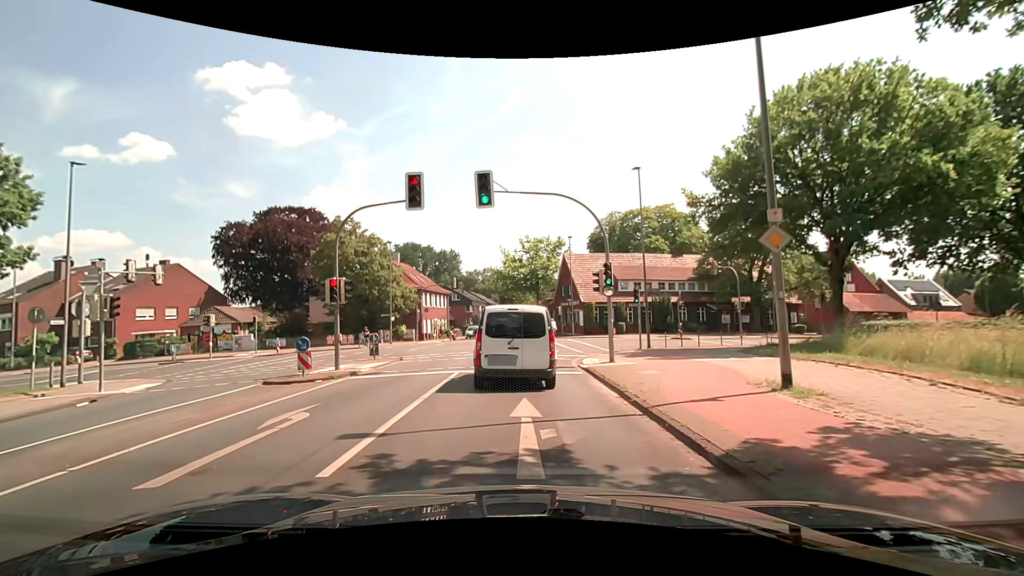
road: secondary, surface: asphalt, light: Day
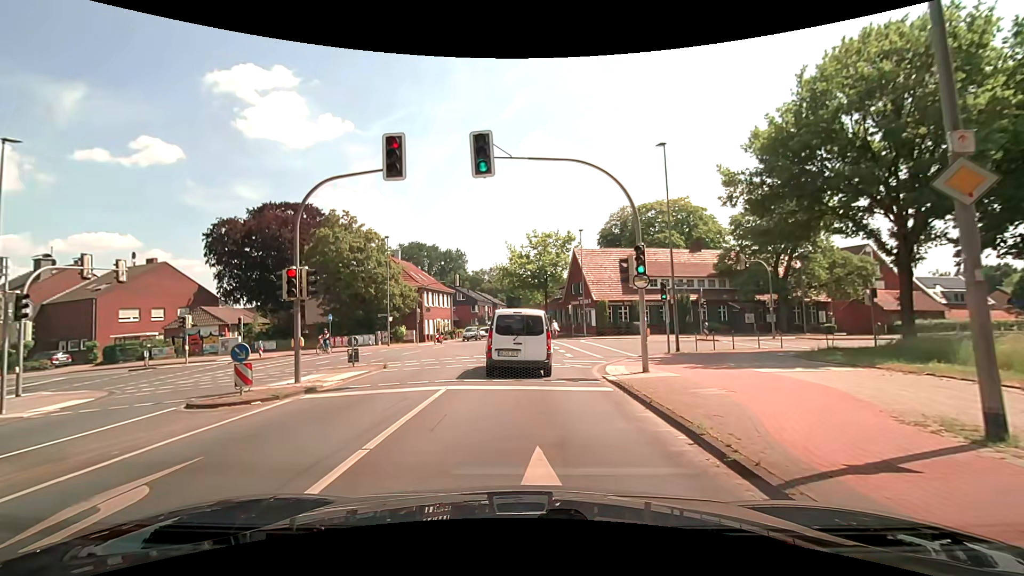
(+0.1, +3.9) m; -1°
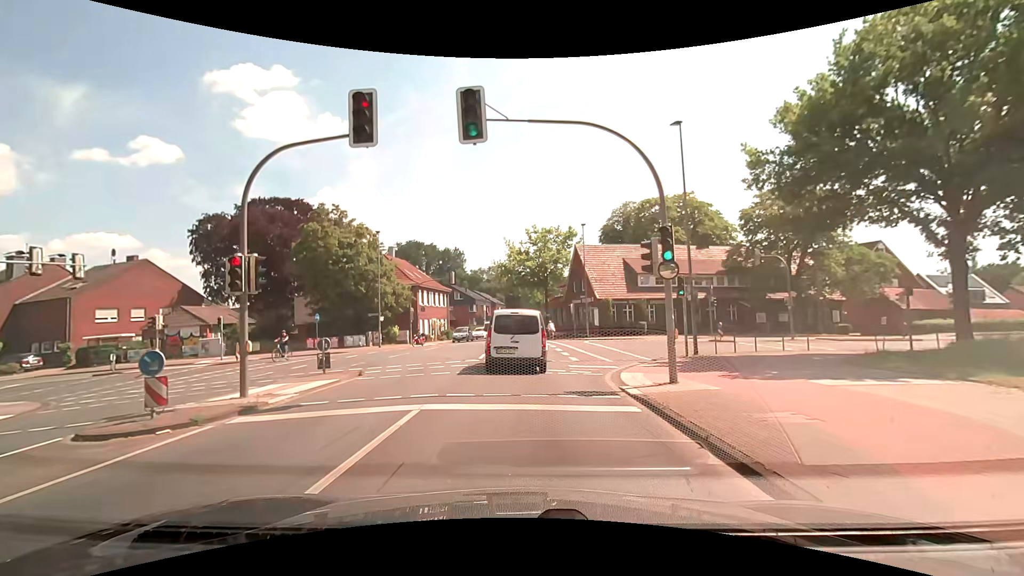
(+0.1, +2.7) m; +1°
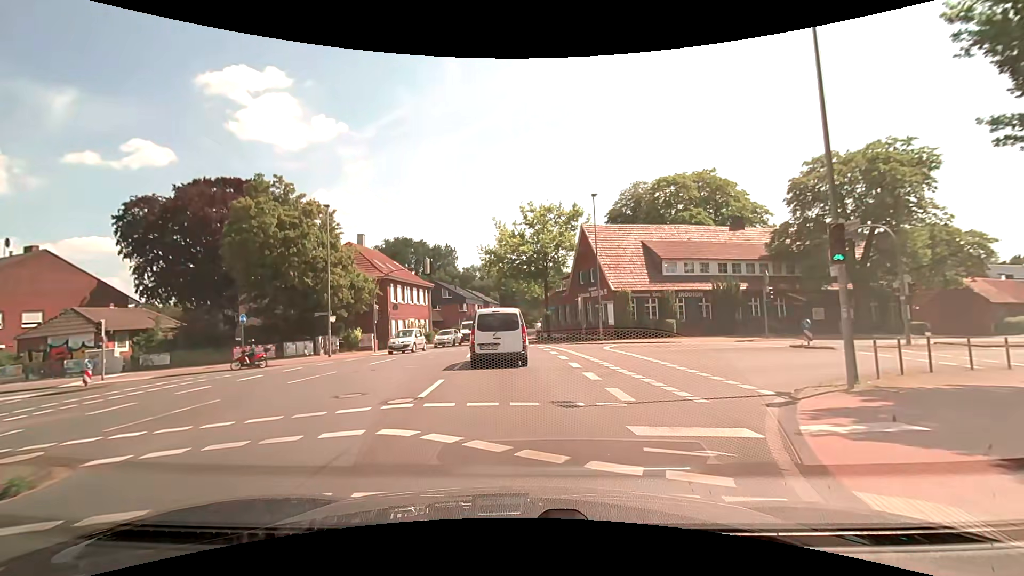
(+0.1, +10.6) m; +1°
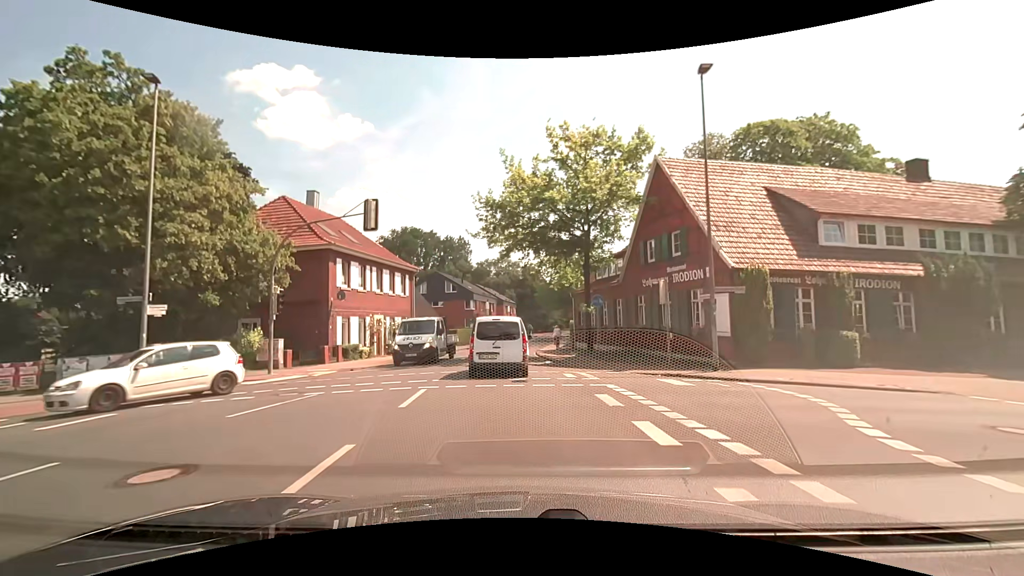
(-0.4, +18.3) m; -3°
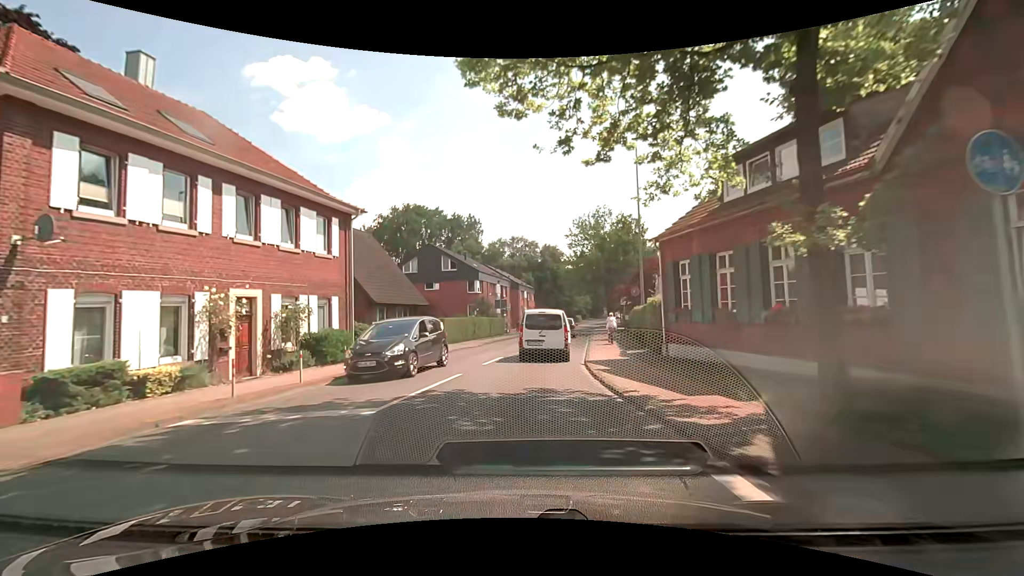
(-0.2, +19.4) m; -1°
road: tertiary
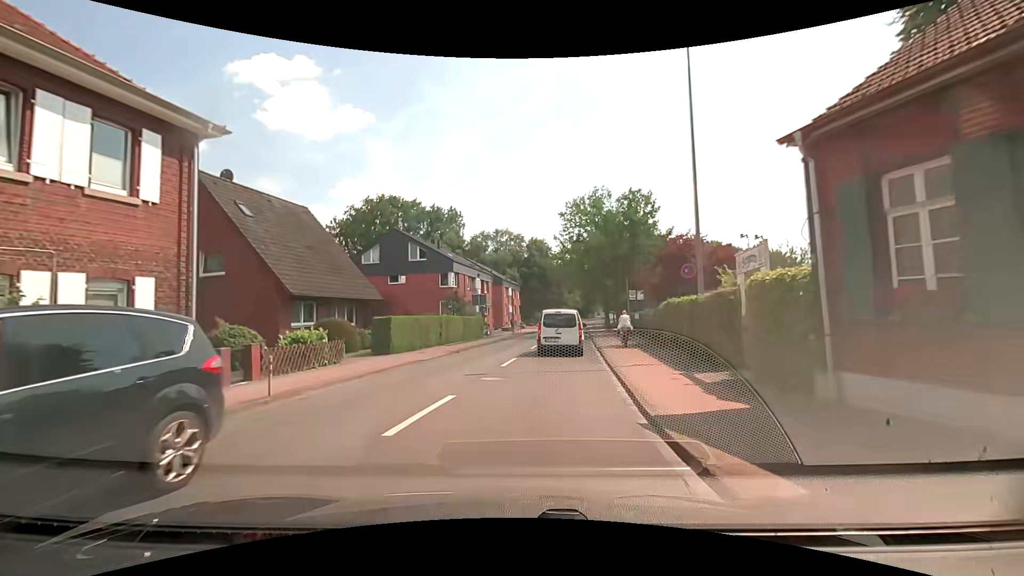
(0.0, +10.2) m; 0°
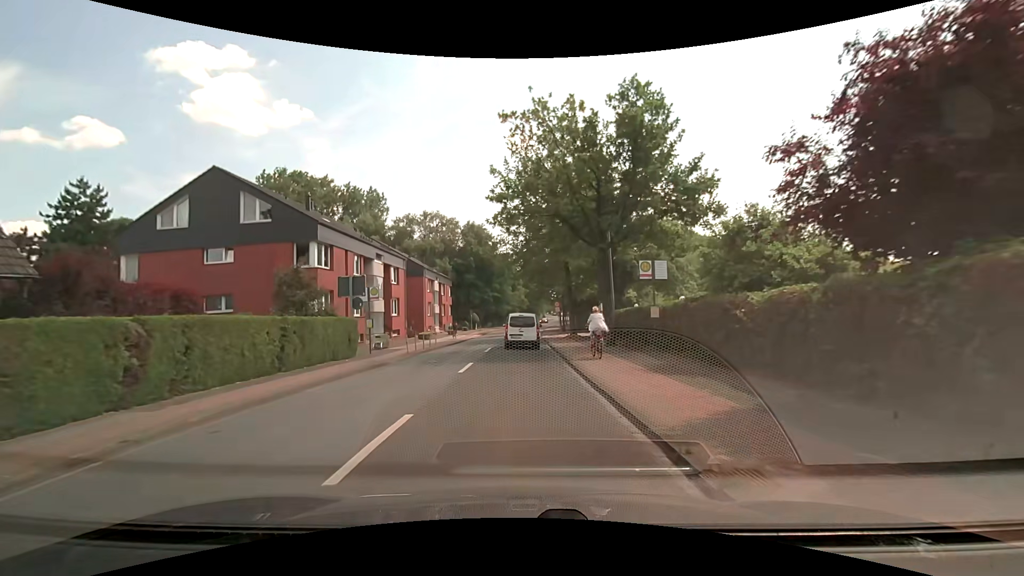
(+1.6, +19.9) m; +7°
(0, +10) (0, +20) (0, +30) (0, +40) (0, +50) (0, +60) (+1, +70) (+2, +80) (+3, +90) (+4, +100) m
